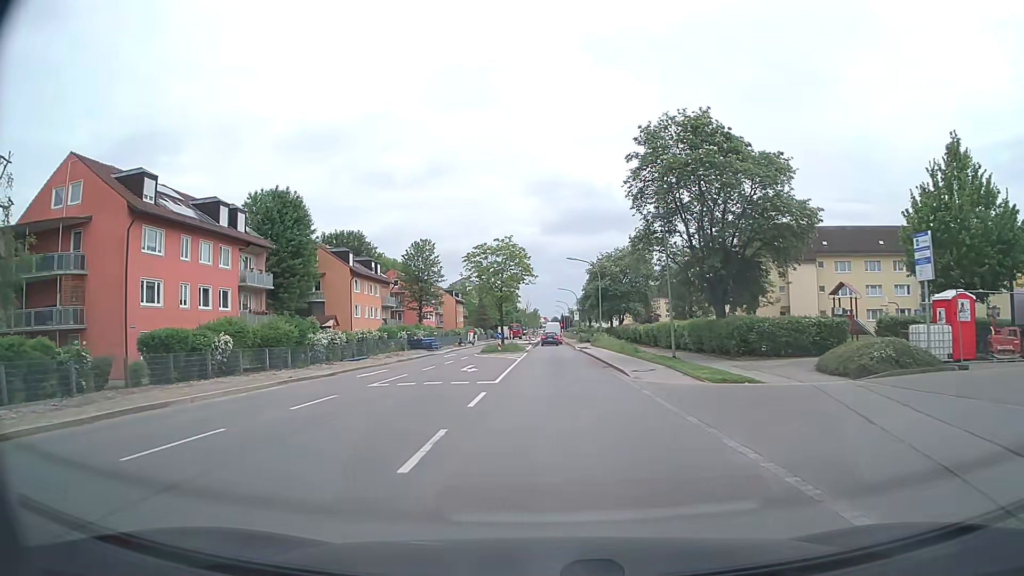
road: secondary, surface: asphalt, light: Day
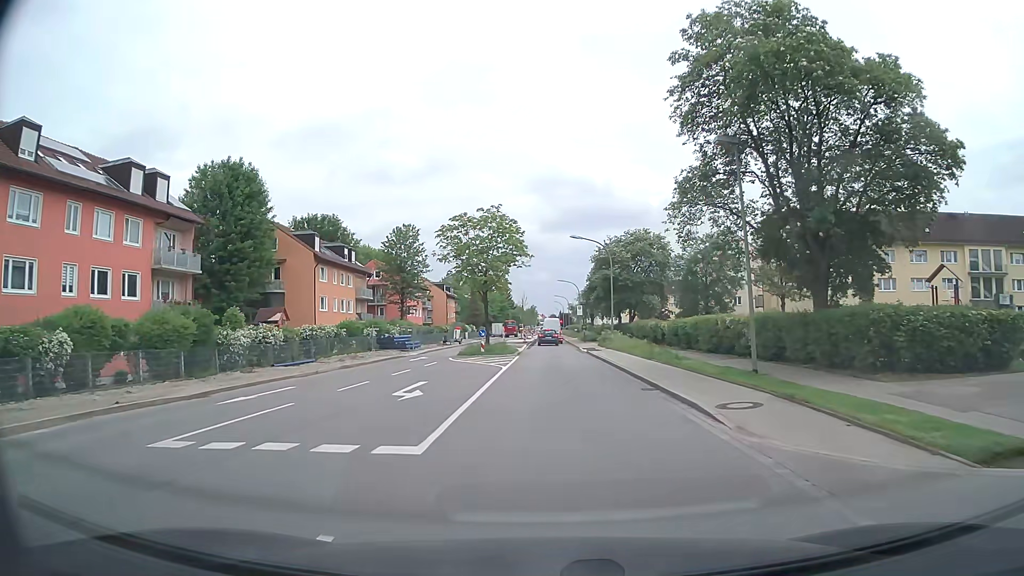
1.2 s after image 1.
(+0.1, +11.3) m; 0°
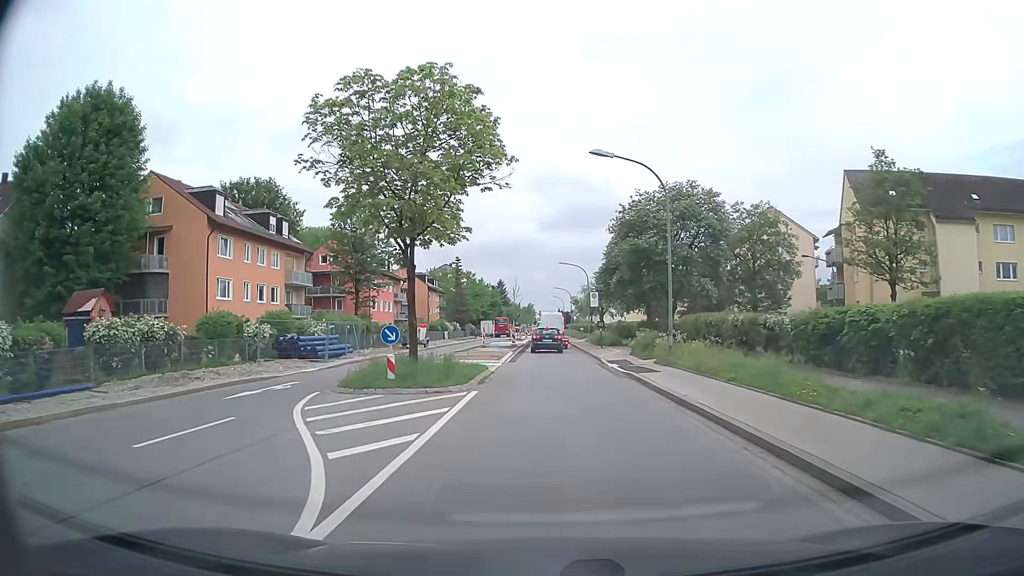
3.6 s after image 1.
(0.0, +20.7) m; 0°
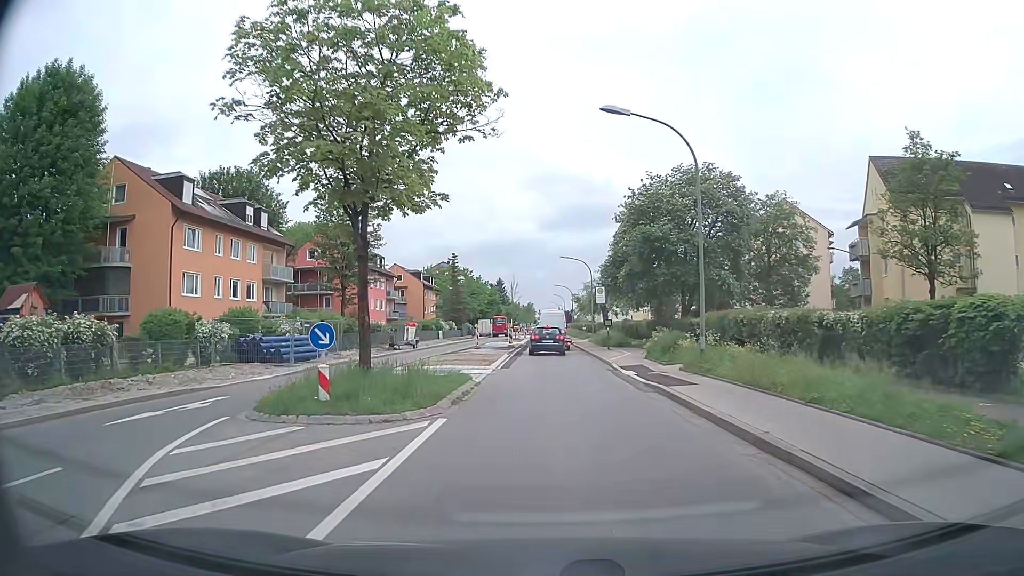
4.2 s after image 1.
(0.0, +4.6) m; 0°
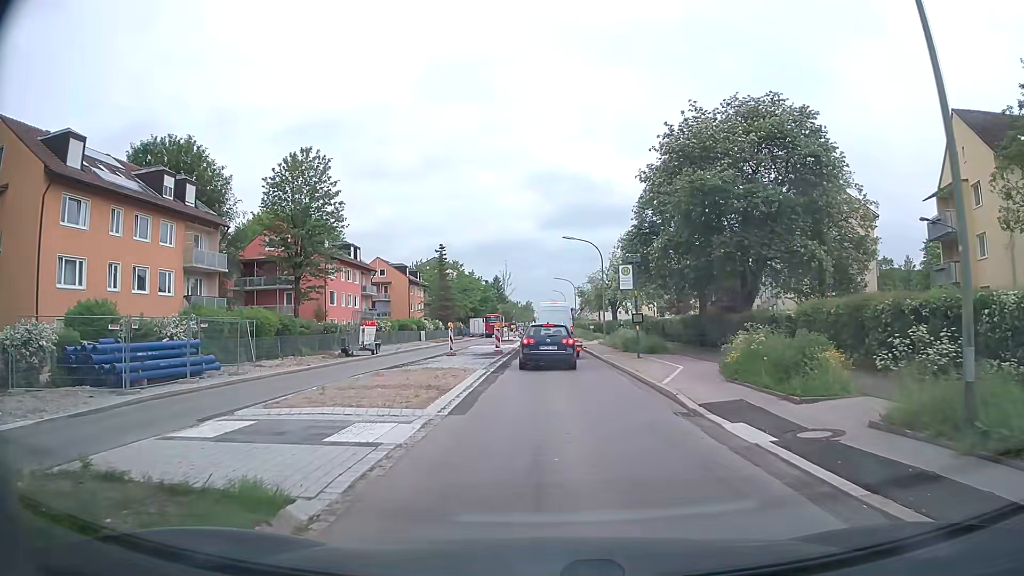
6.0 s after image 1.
(0.0, +11.9) m; 0°
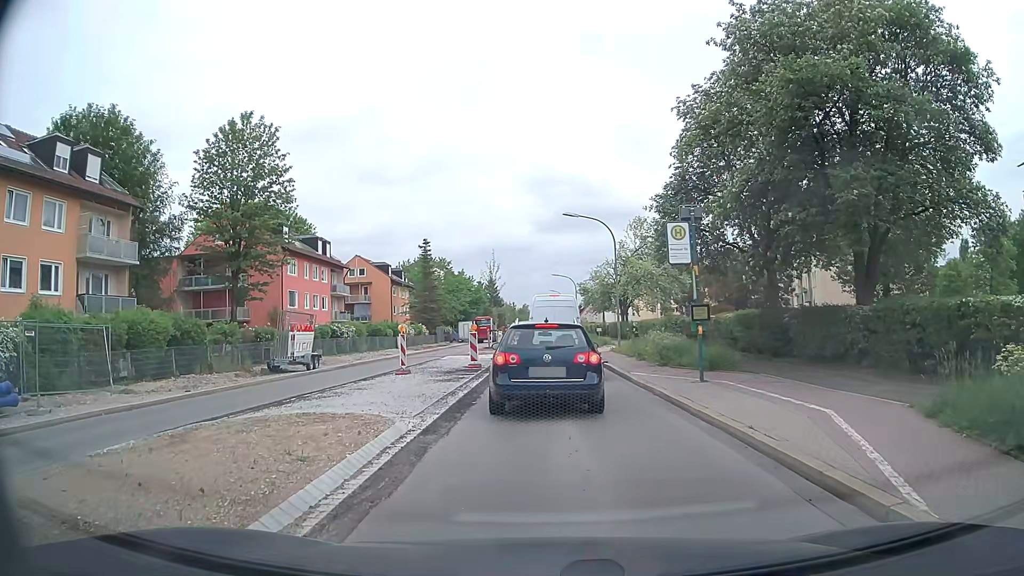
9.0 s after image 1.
(+0.1, +10.2) m; -2°
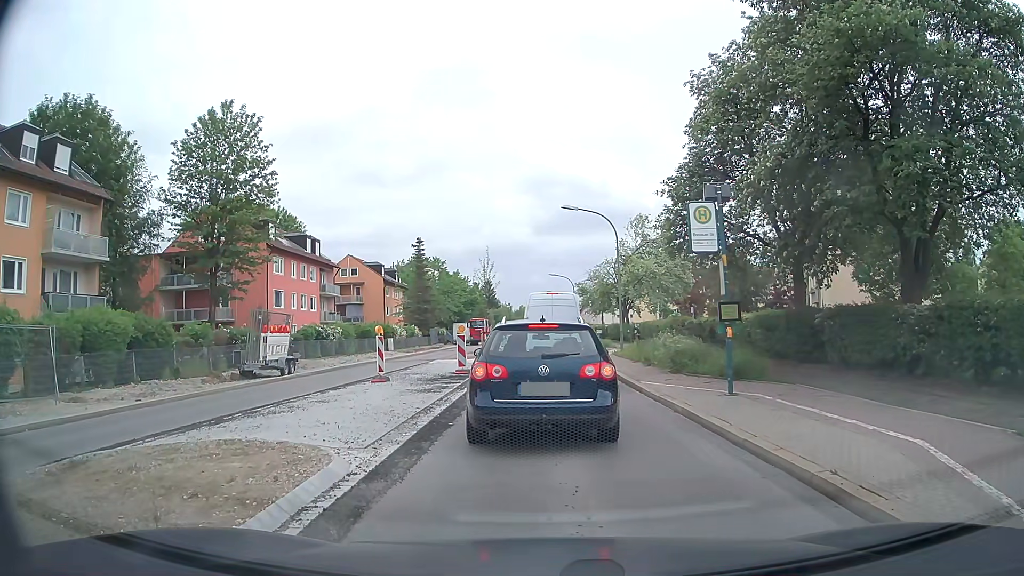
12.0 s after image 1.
(+0.1, +2.5) m; +3°
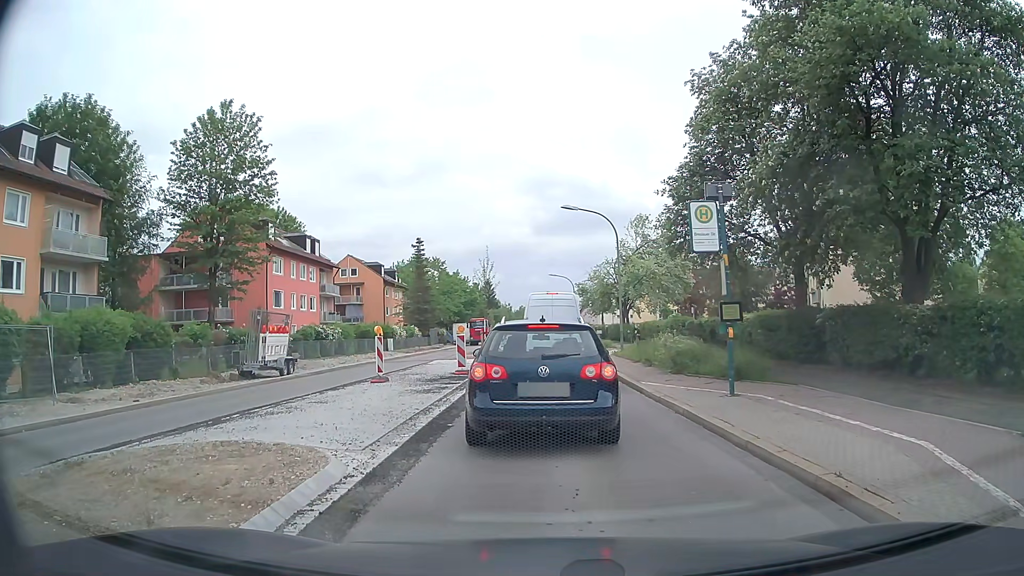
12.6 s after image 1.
(0.0, +0.1) m; 0°
(0, +10) (0, +20) (-1, +30) (-1, +40) (-1, +50) (-1, +60) (-2, +70) (-2, +80) (-2, +90) (-2, +100) m
